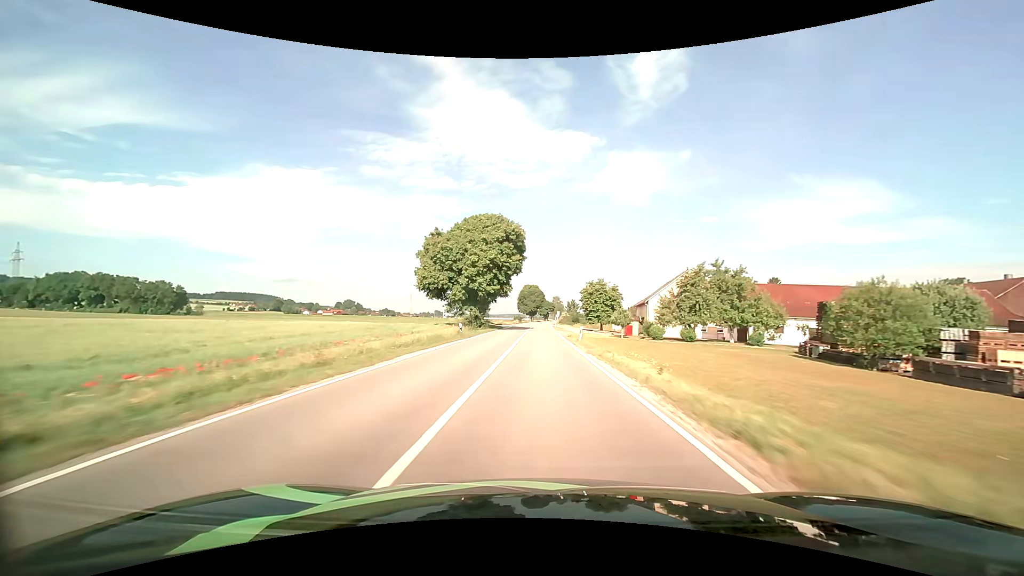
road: secondary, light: Day
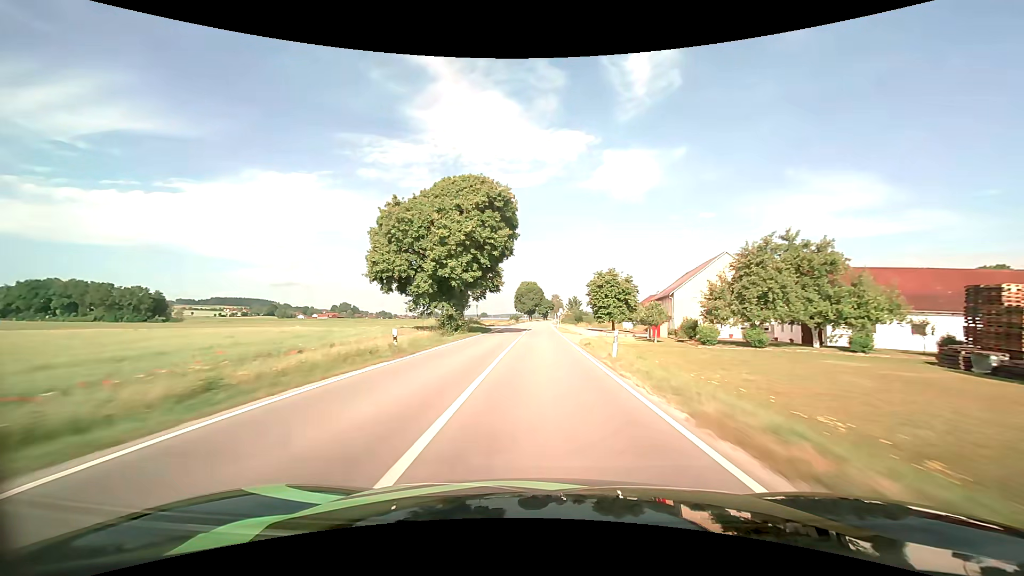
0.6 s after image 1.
(0.0, +14.7) m; 0°
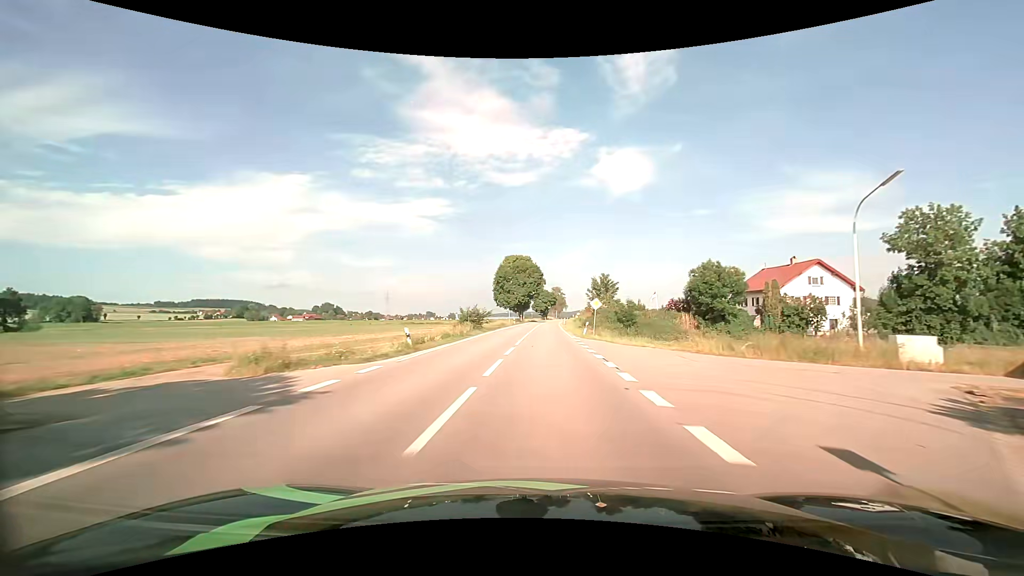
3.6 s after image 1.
(+0.2, +74.6) m; 0°
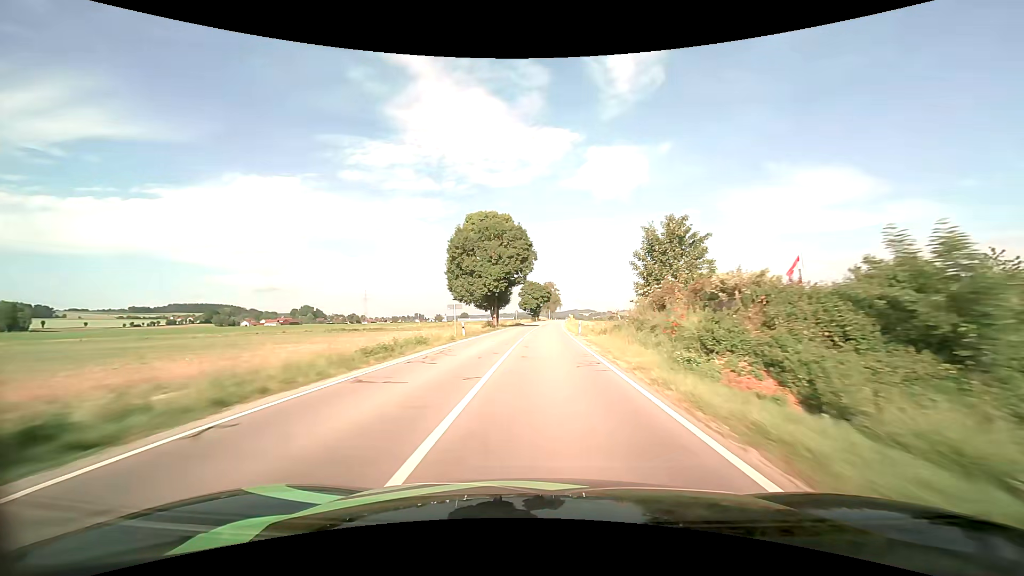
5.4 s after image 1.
(+0.5, +45.4) m; +1°
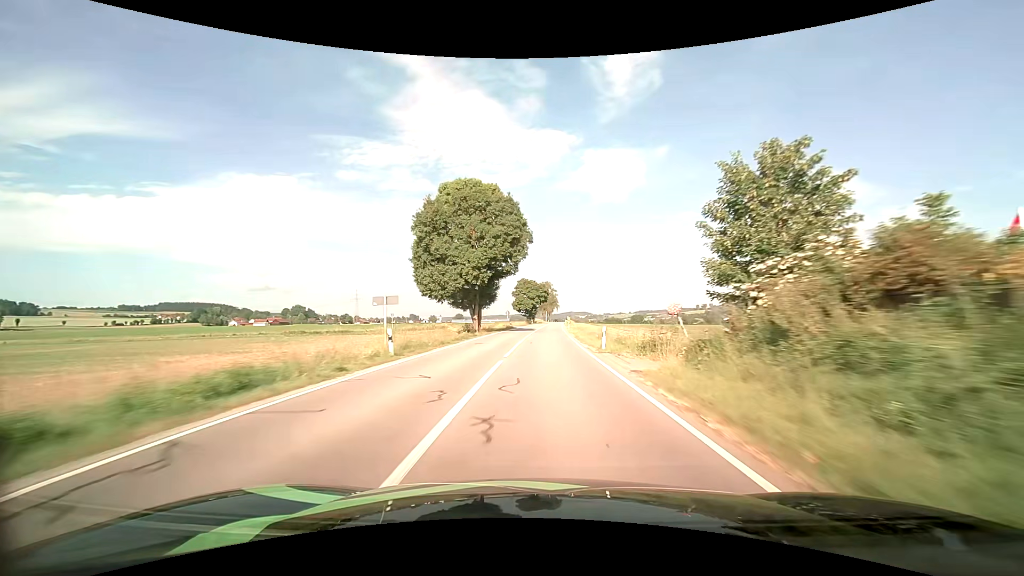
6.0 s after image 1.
(0.0, +15.2) m; 0°
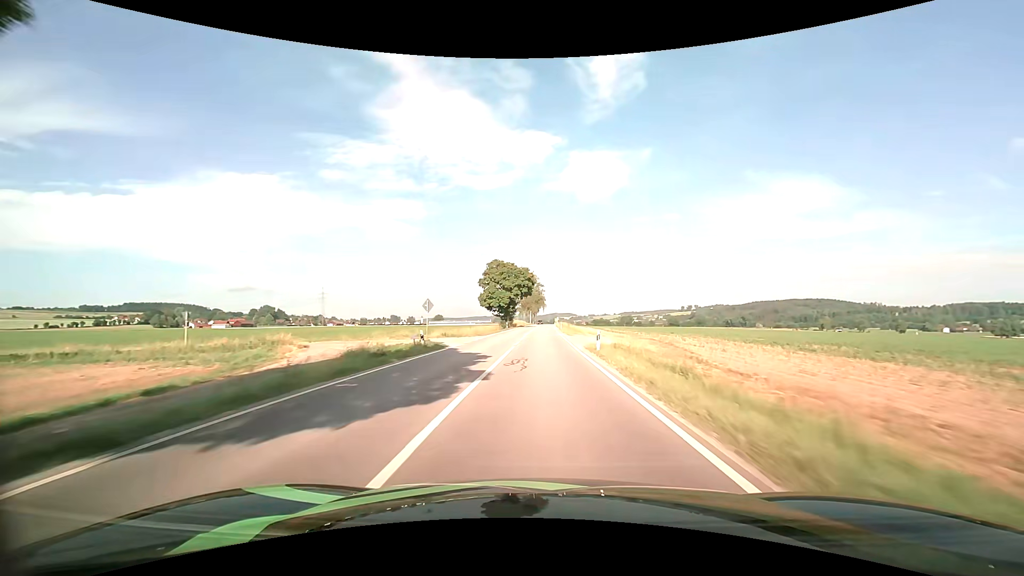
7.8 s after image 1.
(+0.8, +45.6) m; +2°
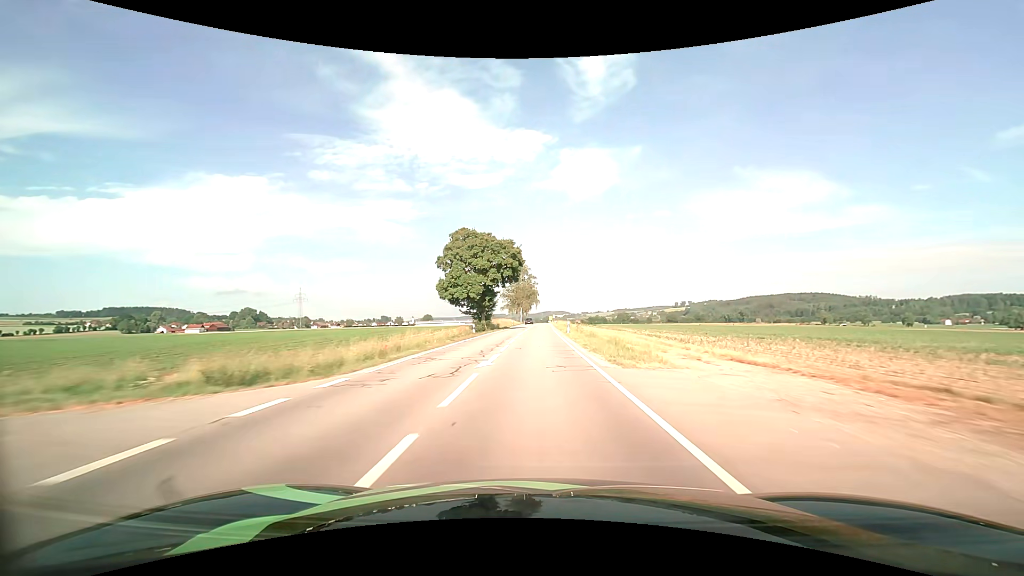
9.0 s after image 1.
(+0.2, +30.7) m; +1°
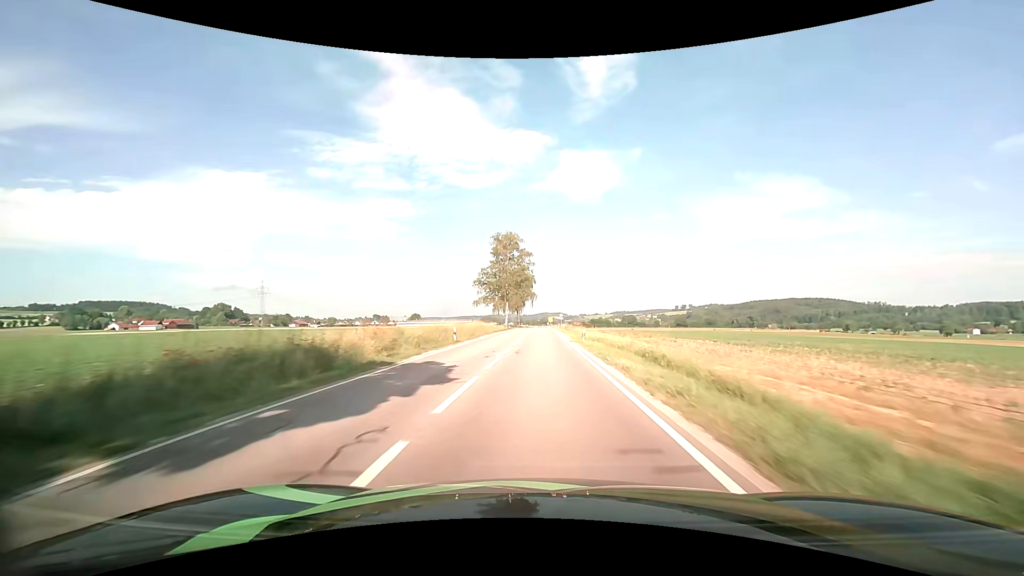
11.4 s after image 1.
(+0.3, +60.8) m; +1°
(0, +10) (0, +20) (0, +30) (0, +40) (0, +50) (0, +60) (0, +70) (0, +80) (0, +90) (0, +100) m
